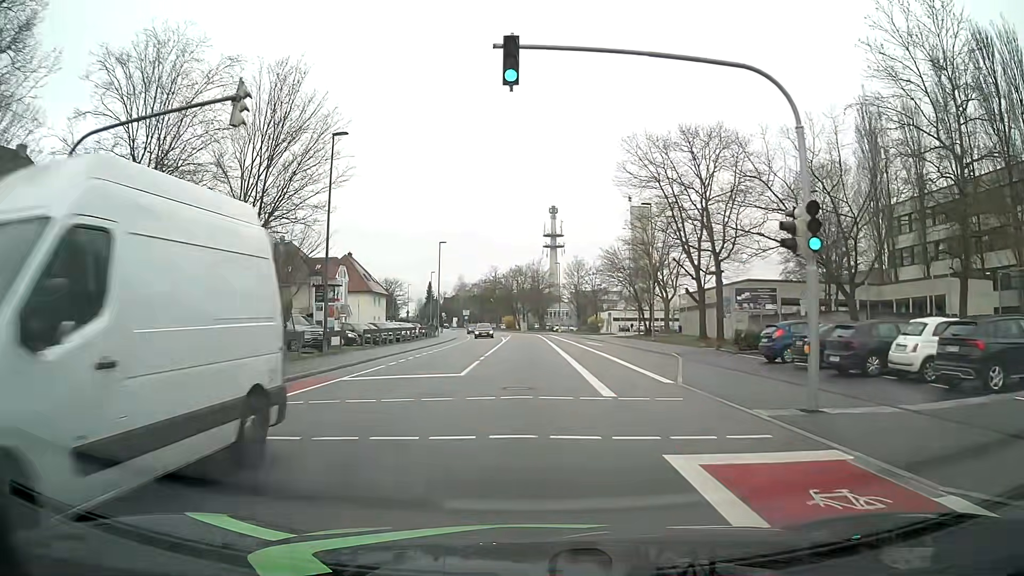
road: tertiary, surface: asphalt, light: Day
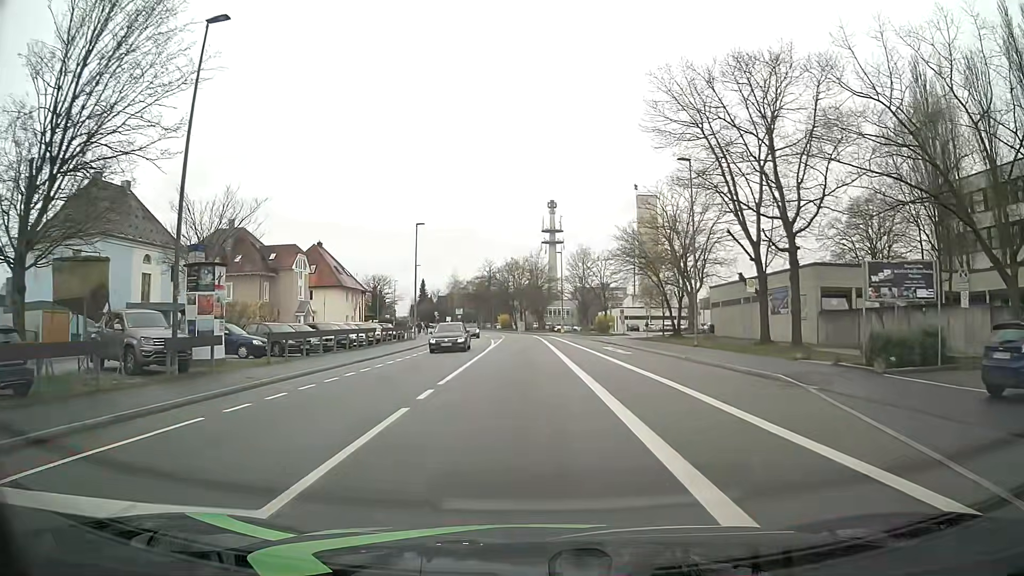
(0.0, +13.5) m; 0°
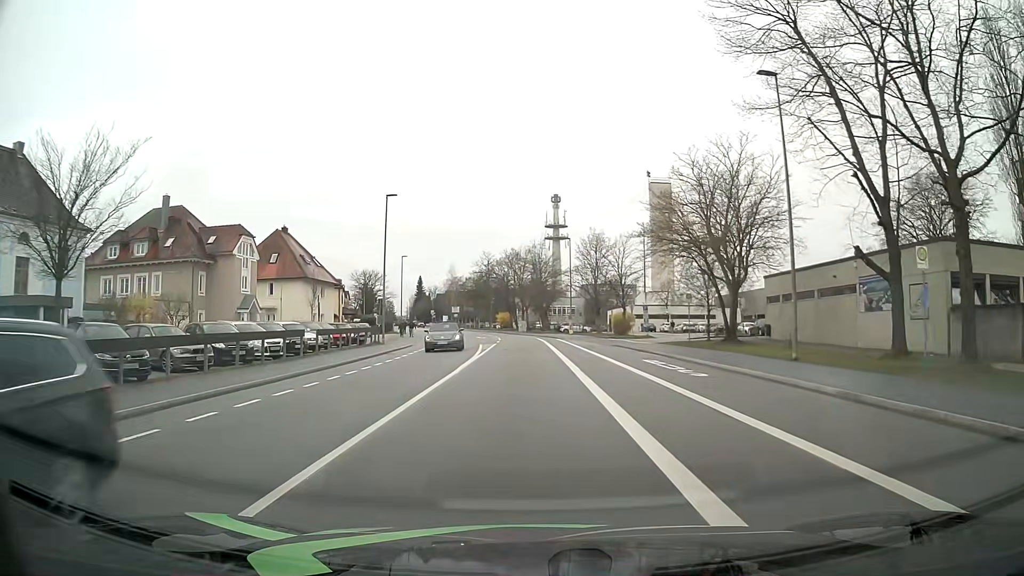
(0.0, +13.6) m; 0°
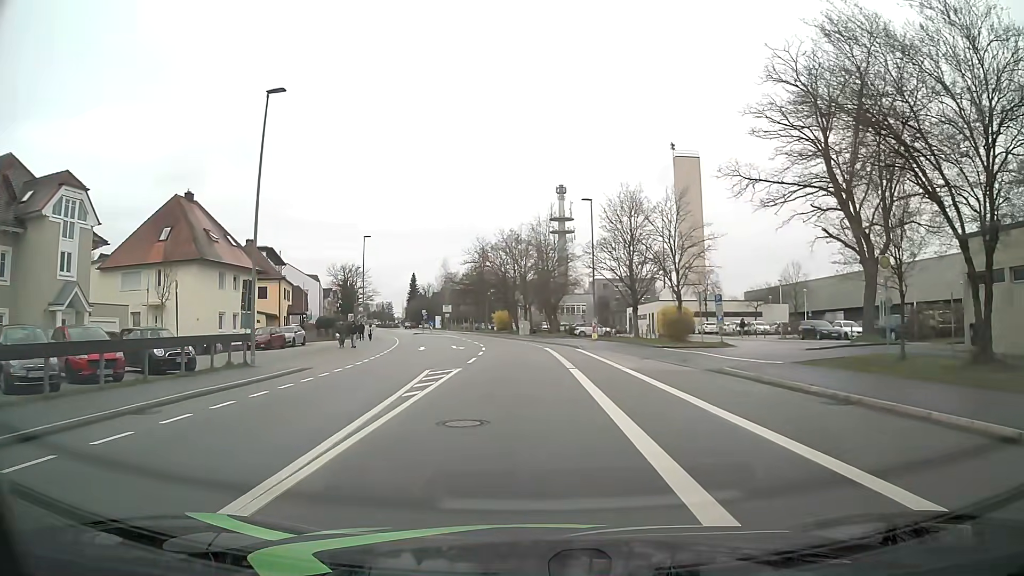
(-0.1, +22.6) m; -1°
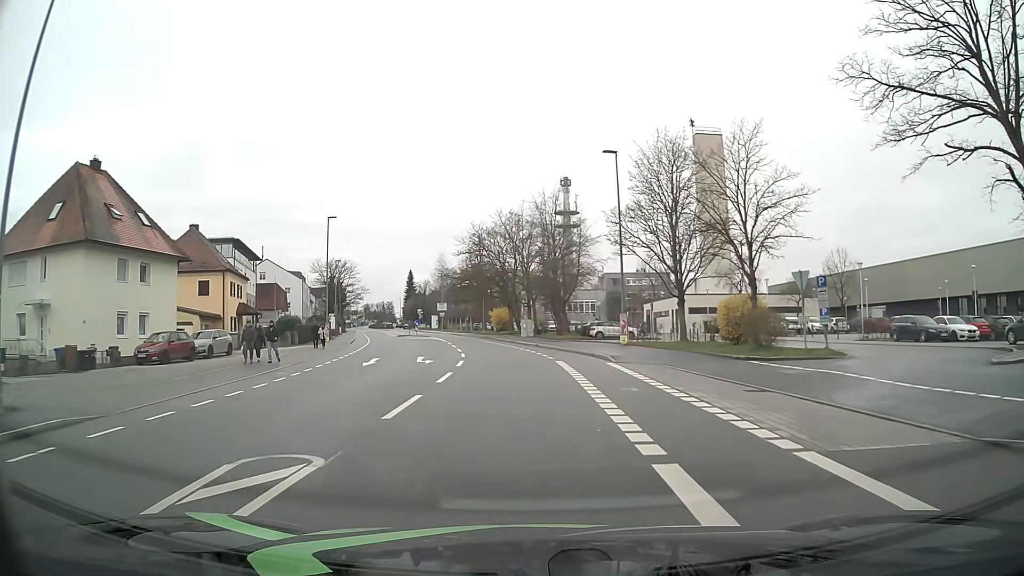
(0.0, +13.5) m; 0°
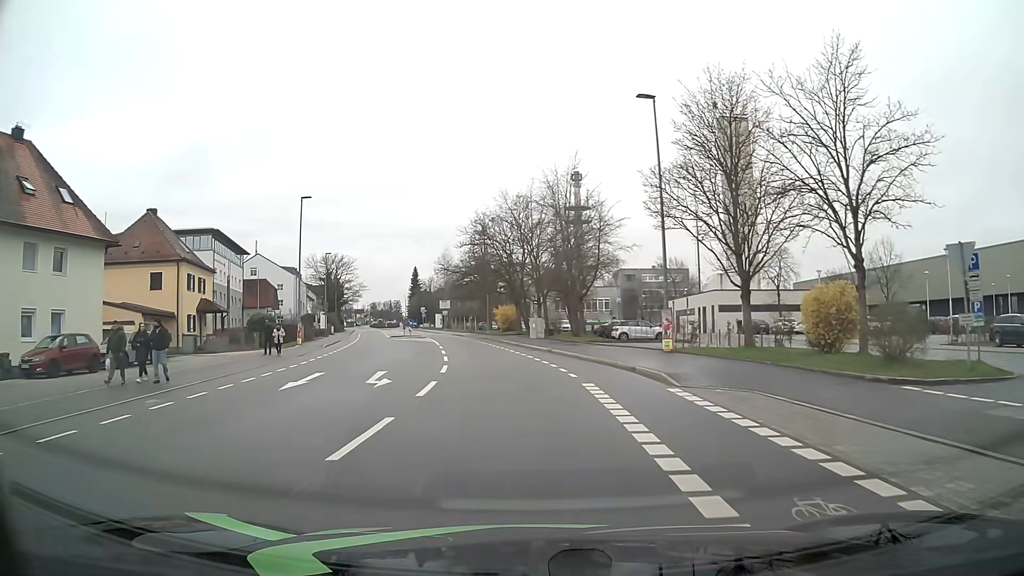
(-0.1, +9.0) m; 0°
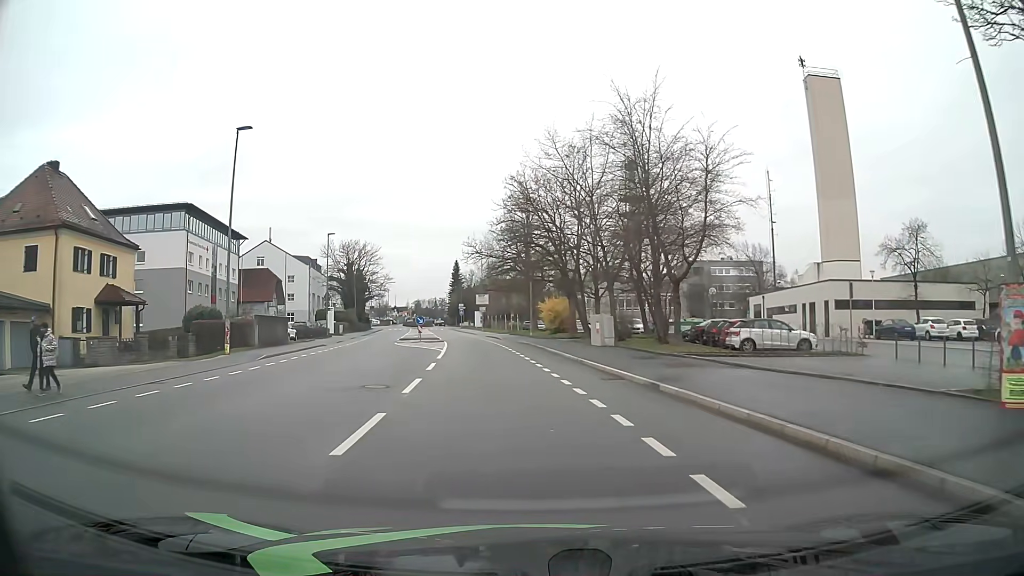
(-0.7, +17.9) m; -5°
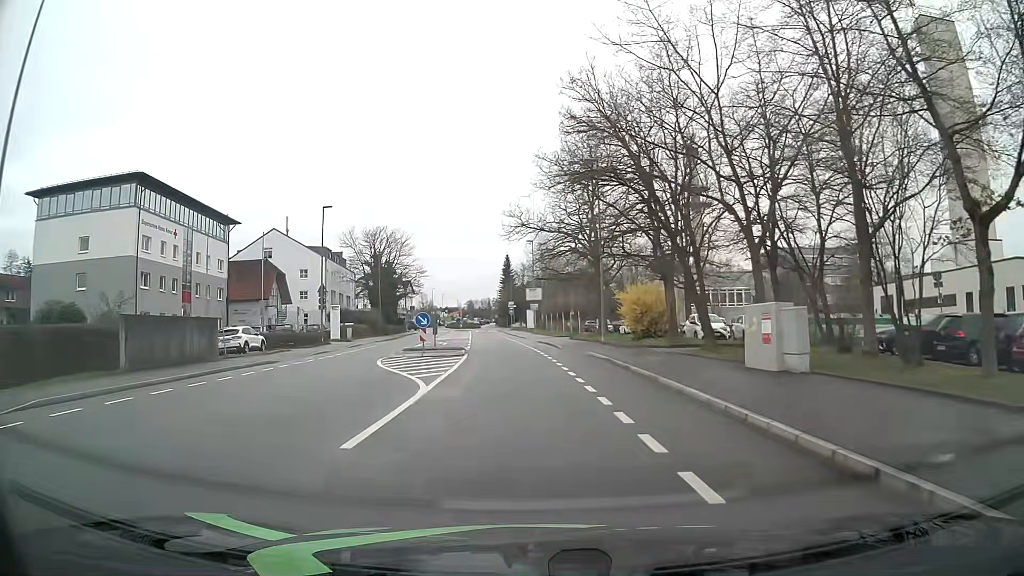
(-0.6, +17.9) m; -4°
(0, +10) (-1, +20) (-1, +30) (-2, +40) (-3, +50) (-4, +60) (-5, +70) (-5, +80) (-6, +90) (-6, +100) m
